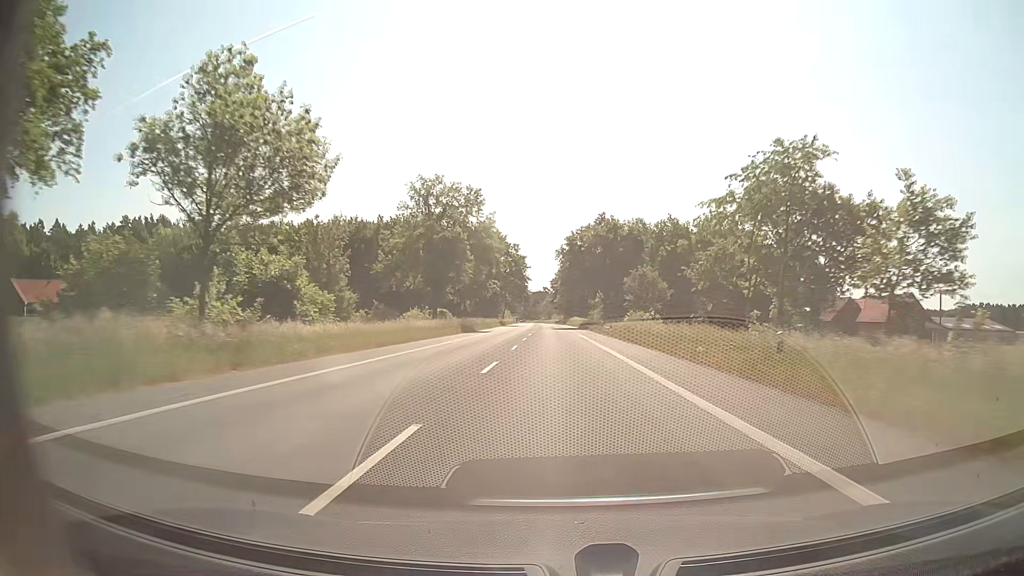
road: secondary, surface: asphalt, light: Day
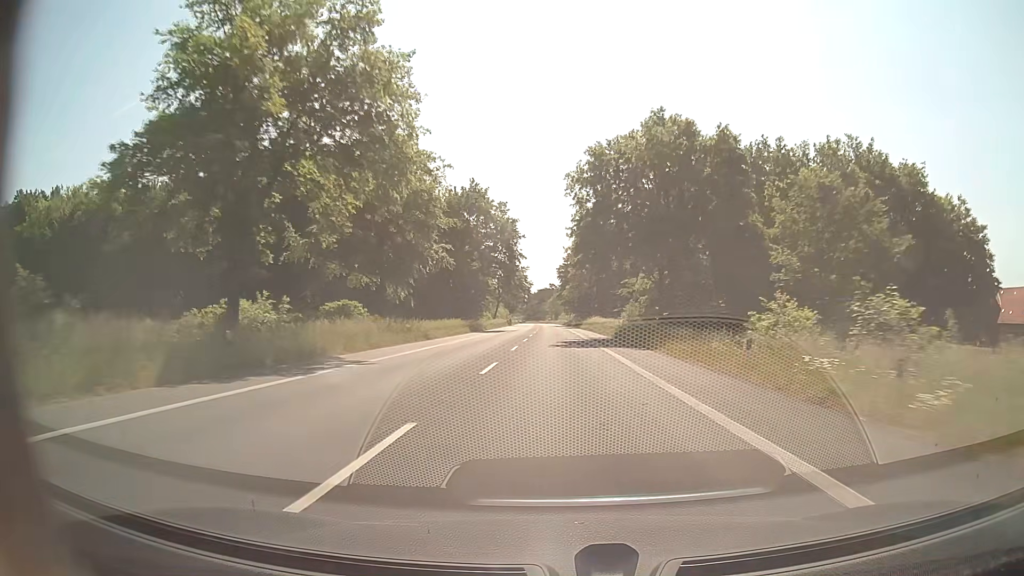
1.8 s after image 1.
(-0.2, +47.6) m; -1°
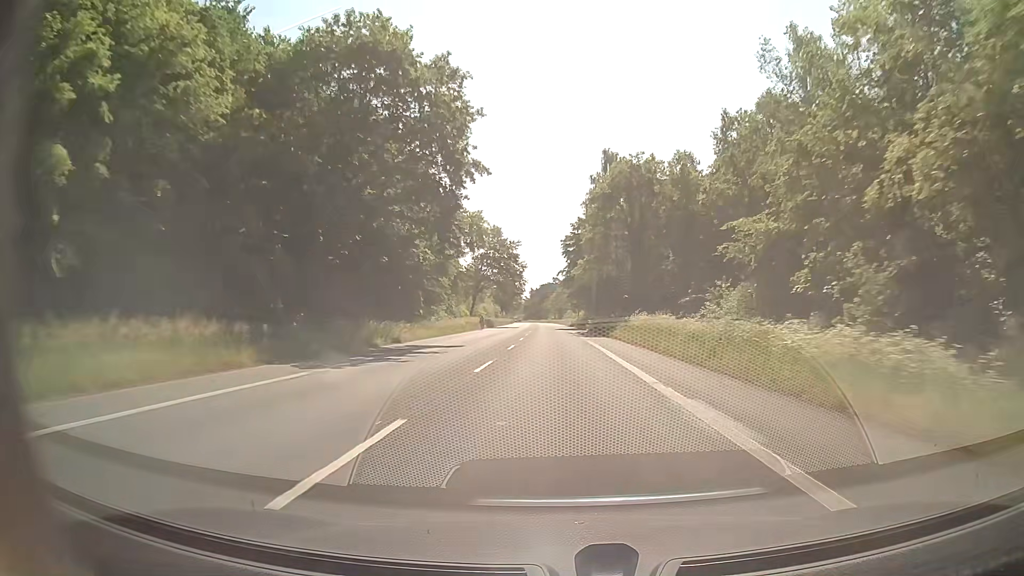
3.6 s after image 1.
(-0.1, +47.6) m; 0°
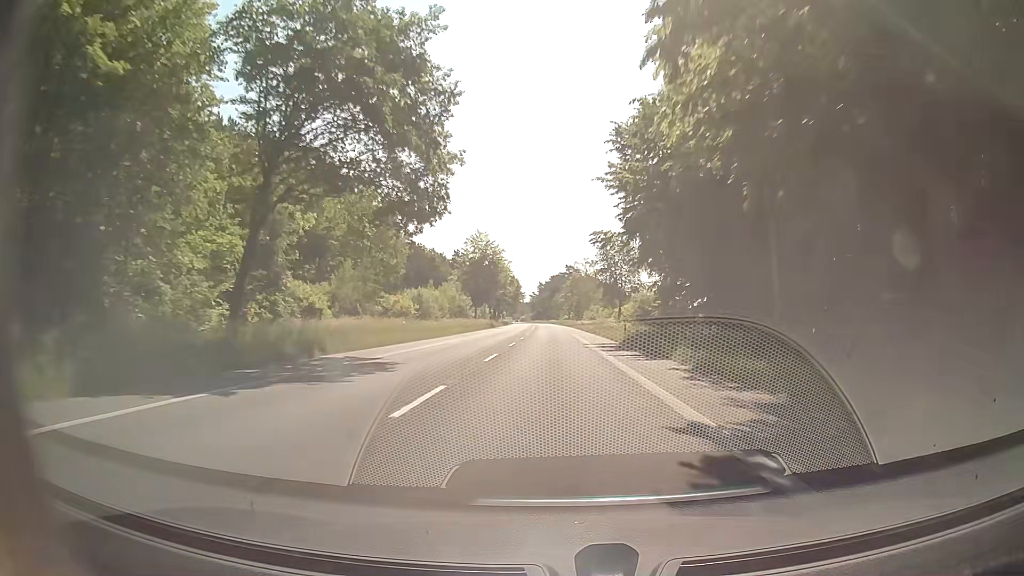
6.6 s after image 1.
(-0.7, +79.3) m; -1°
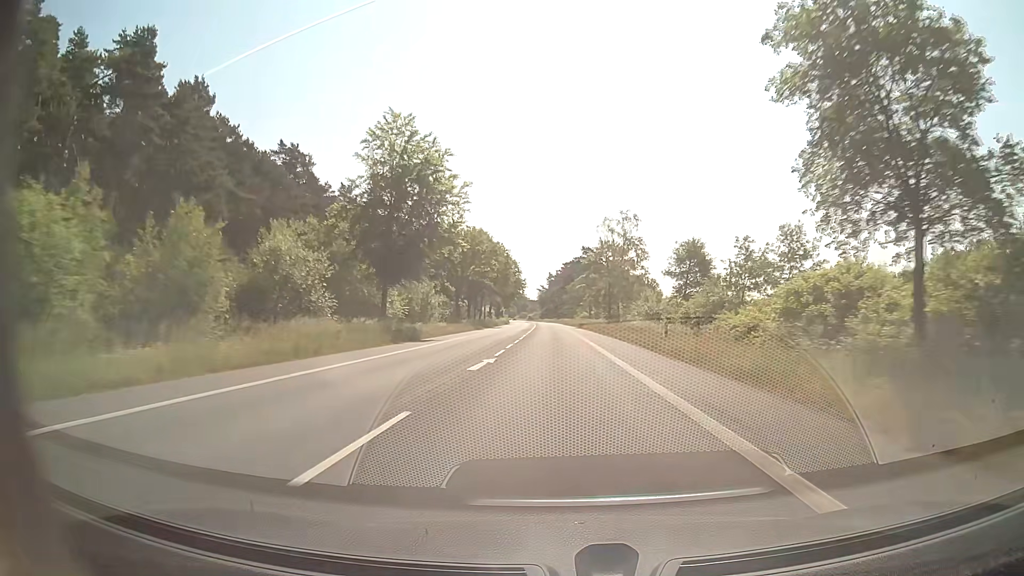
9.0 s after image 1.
(-0.5, +63.5) m; -1°
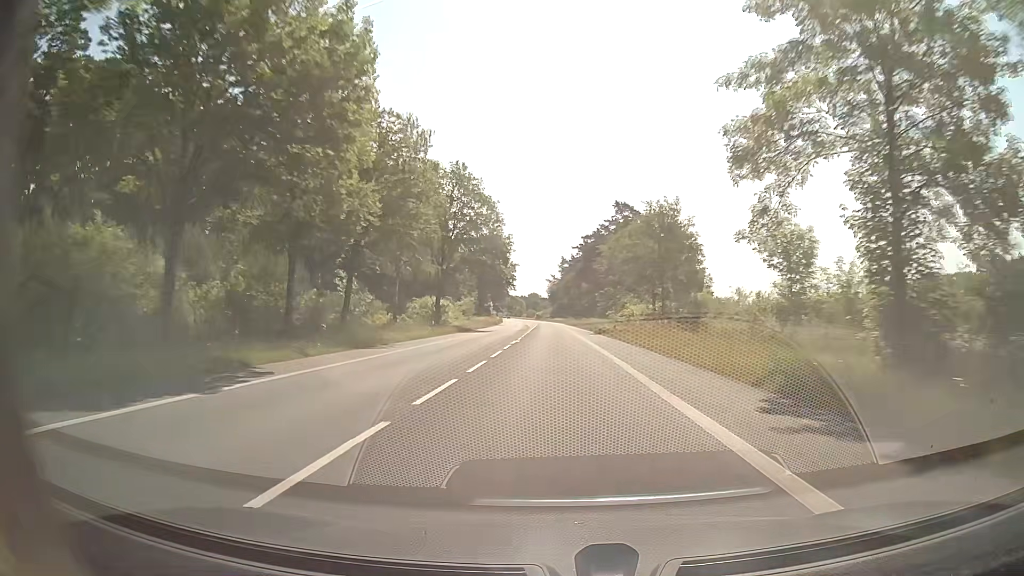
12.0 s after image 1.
(-0.9, +79.3) m; -1°
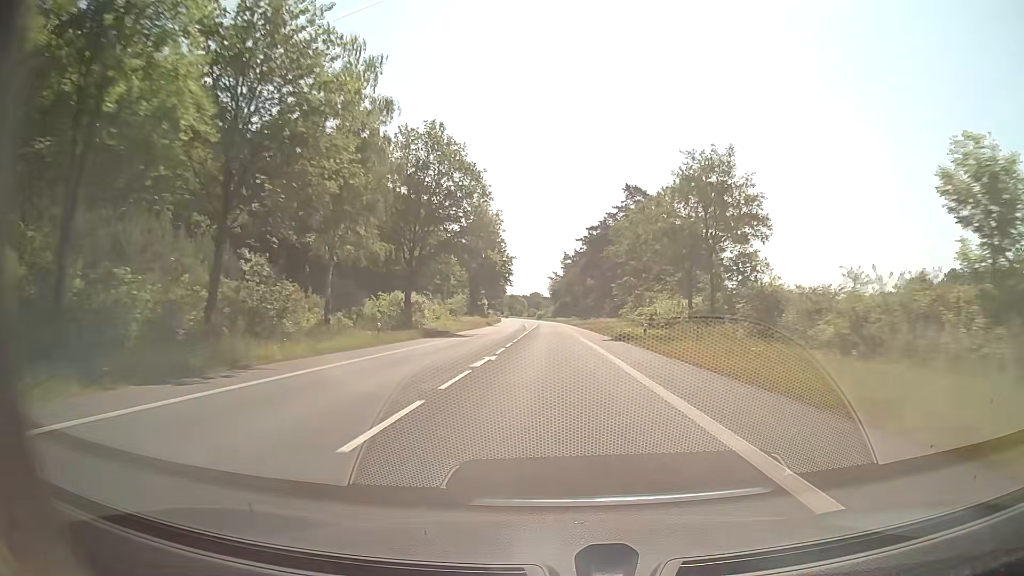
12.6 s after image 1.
(0.0, +15.8) m; 0°
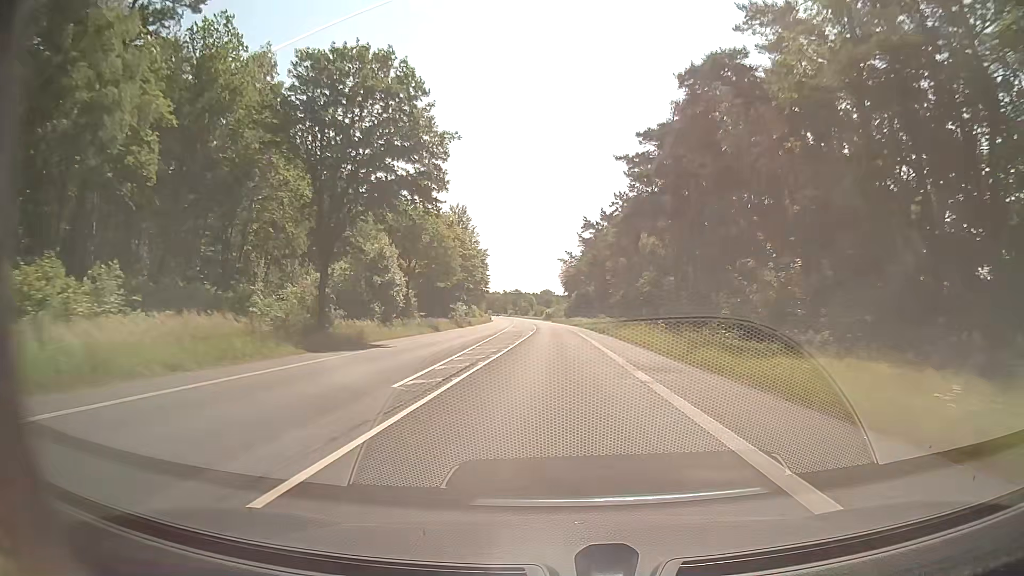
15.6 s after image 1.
(-0.7, +79.2) m; -1°
(0, +10) (0, +20) (0, +30) (0, +40) (0, +50) (0, +60) (0, +70) (-1, +80) (-1, +90) (-1, +100) m
